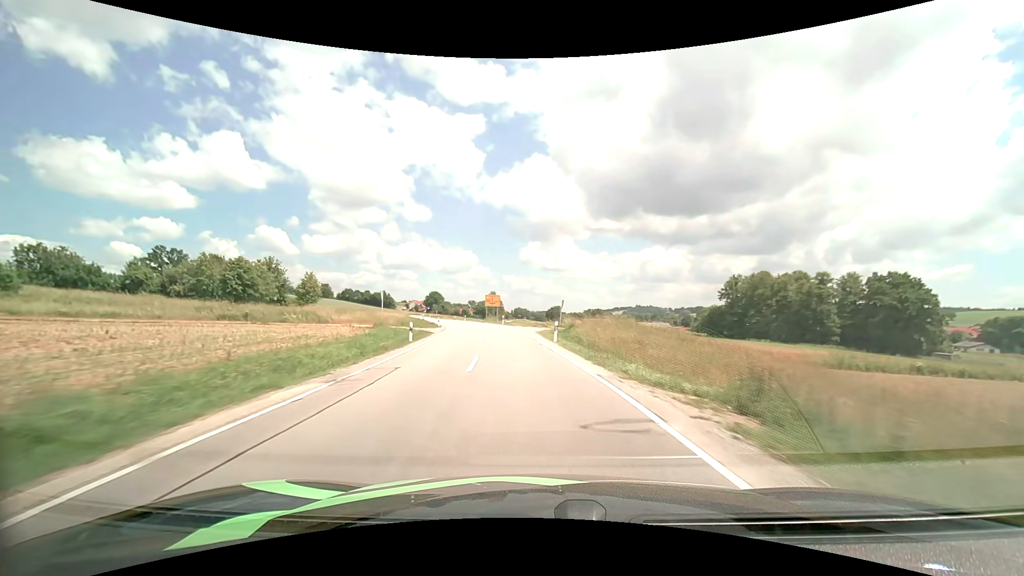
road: secondary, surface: asphalt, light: Day
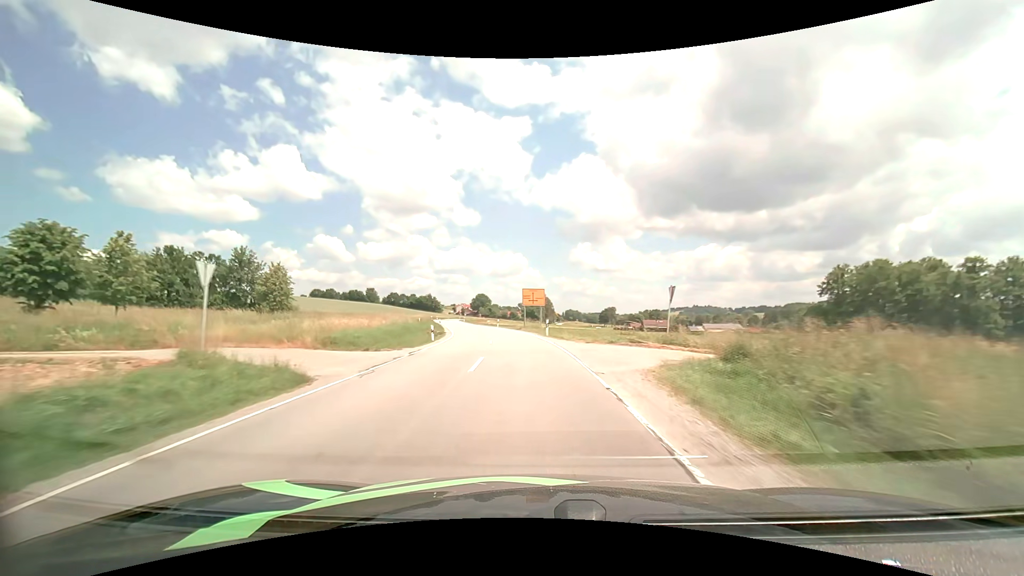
(-1.2, +24.0) m; -6°
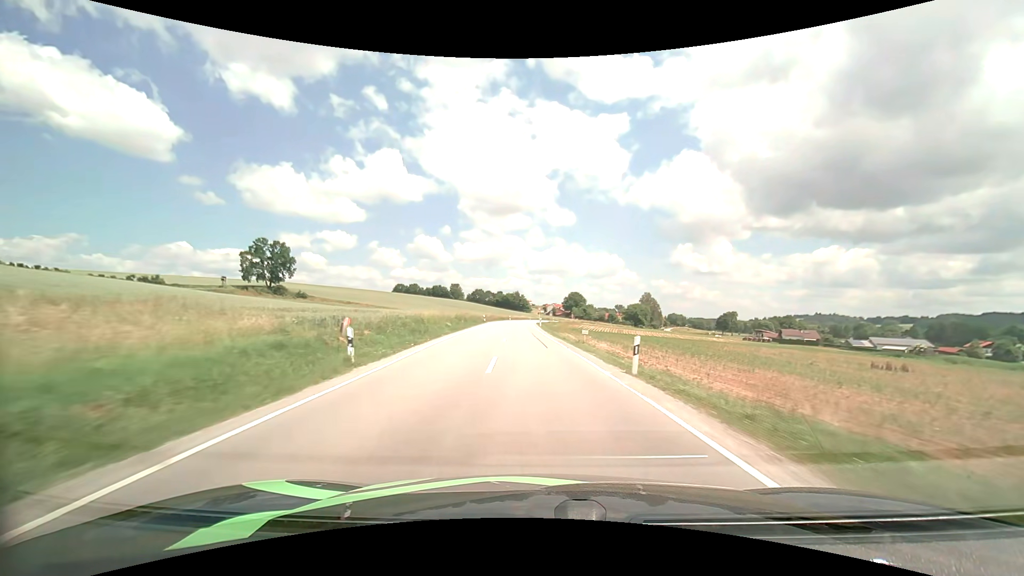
(-4.9, +48.7) m; -11°
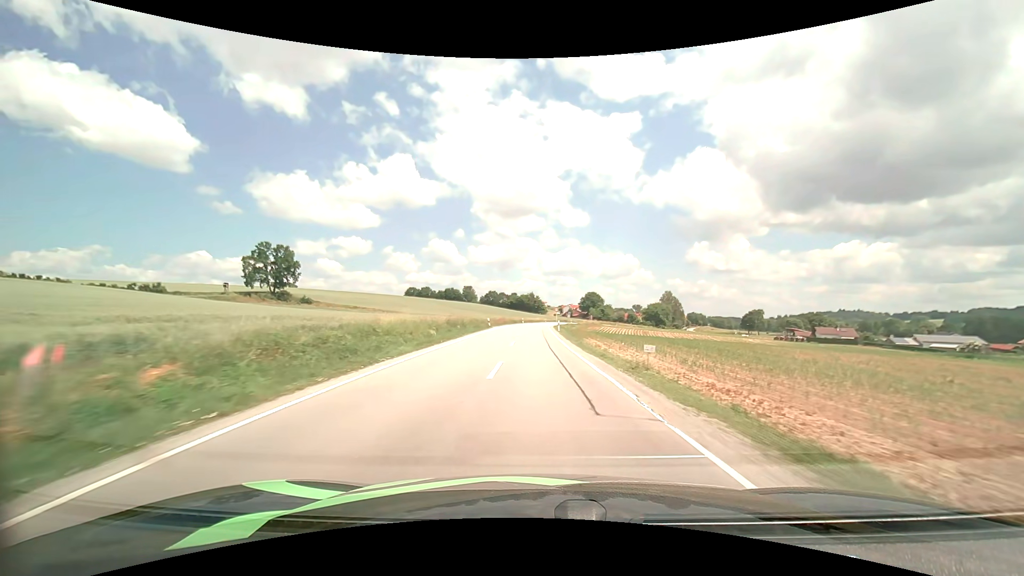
(-0.2, +12.6) m; -2°
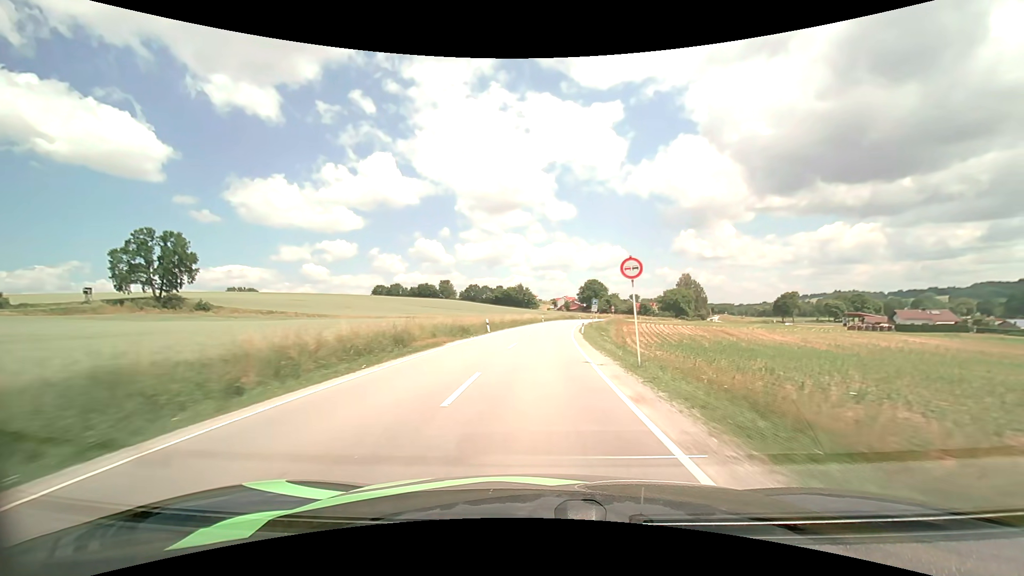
(-0.3, +63.2) m; +1°
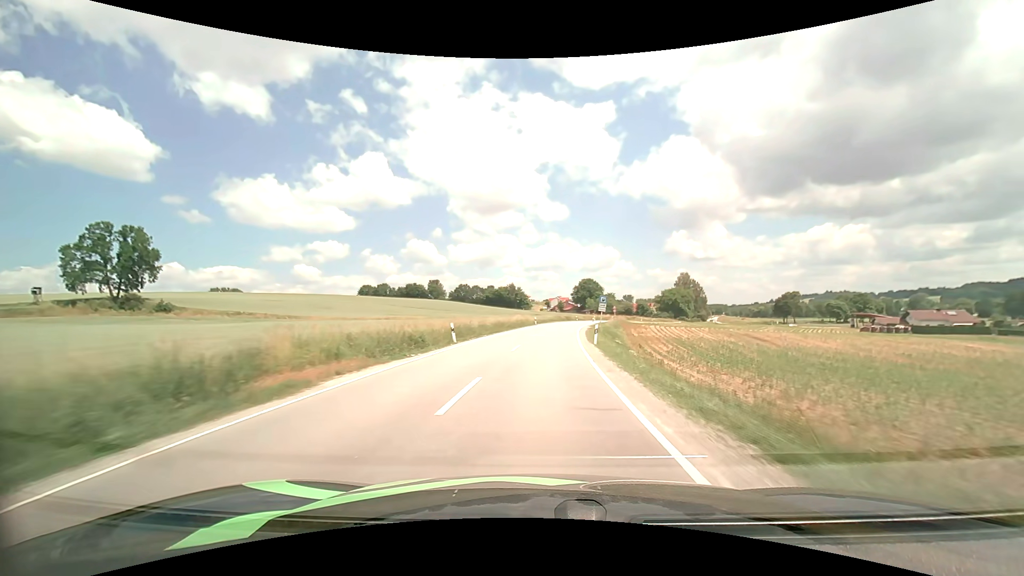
(+0.1, +12.5) m; 0°
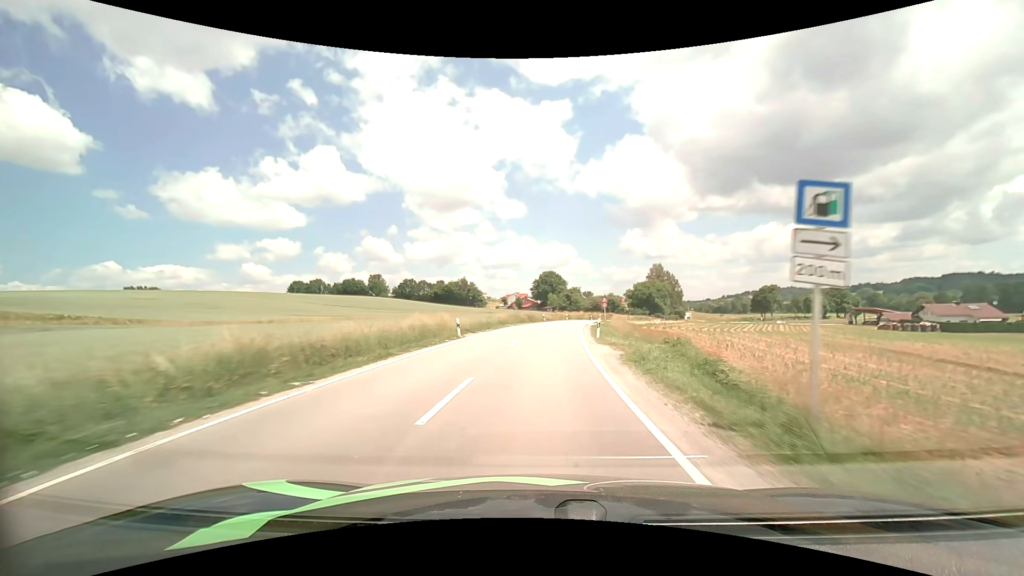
(+1.6, +36.5) m; +5°
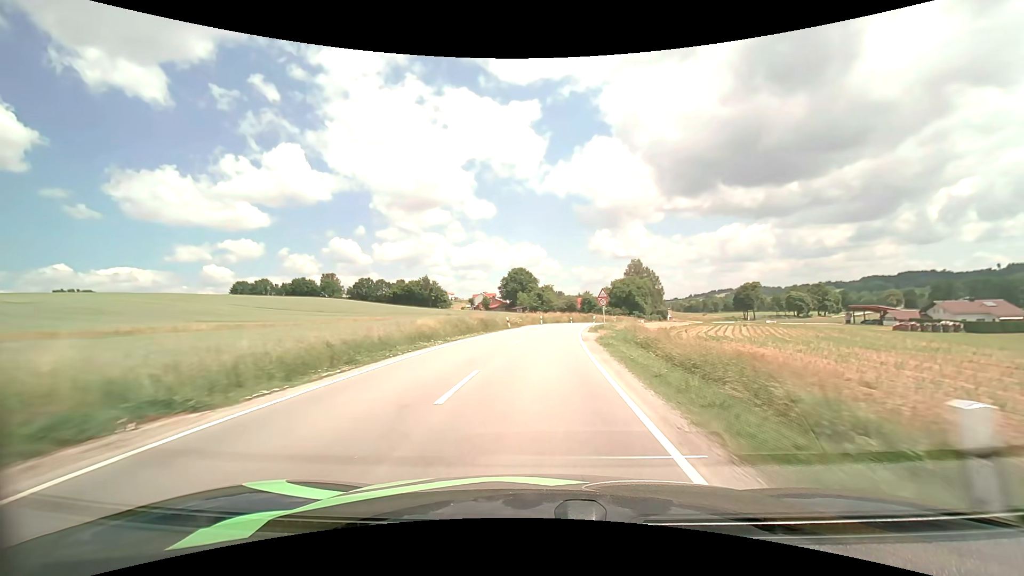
(+0.7, +22.4) m; +4°
(0, +10) (0, +20) (+1, +30) (+2, +40) (+3, +50) (+5, +60) (+7, +70) (+9, +79) (+12, +89) (+14, +99) m
